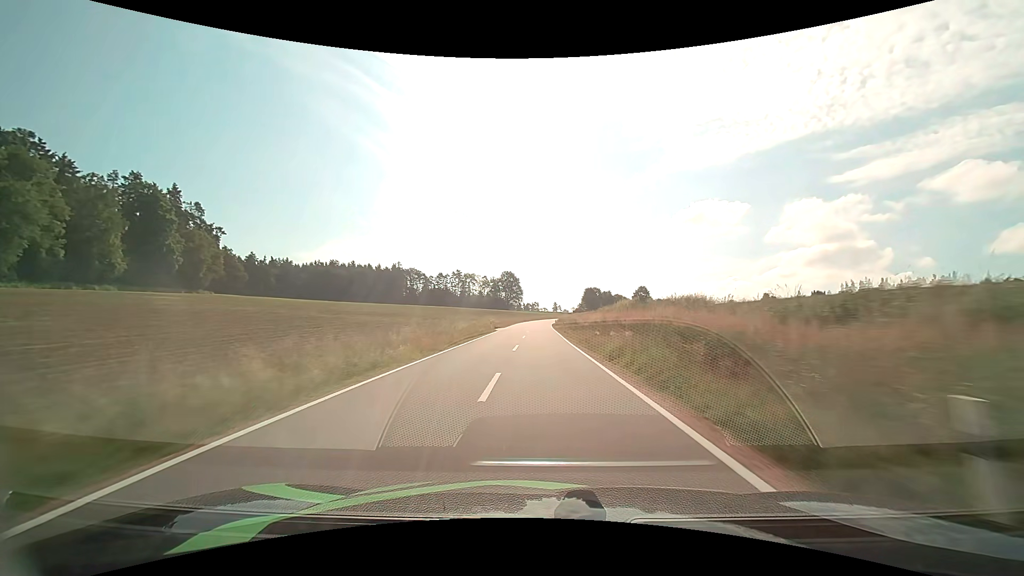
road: tertiary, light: Day
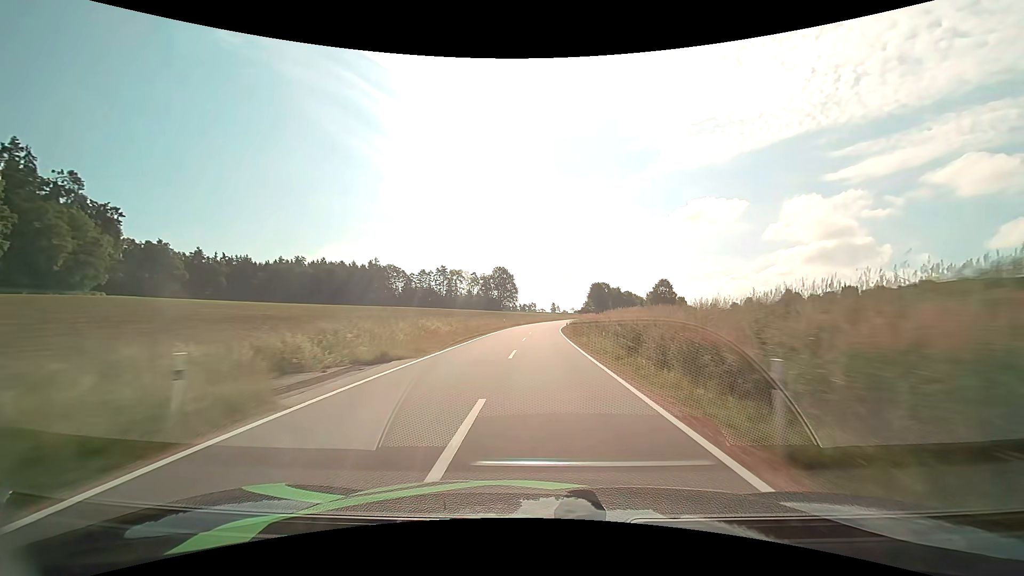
(-0.3, +40.4) m; 0°
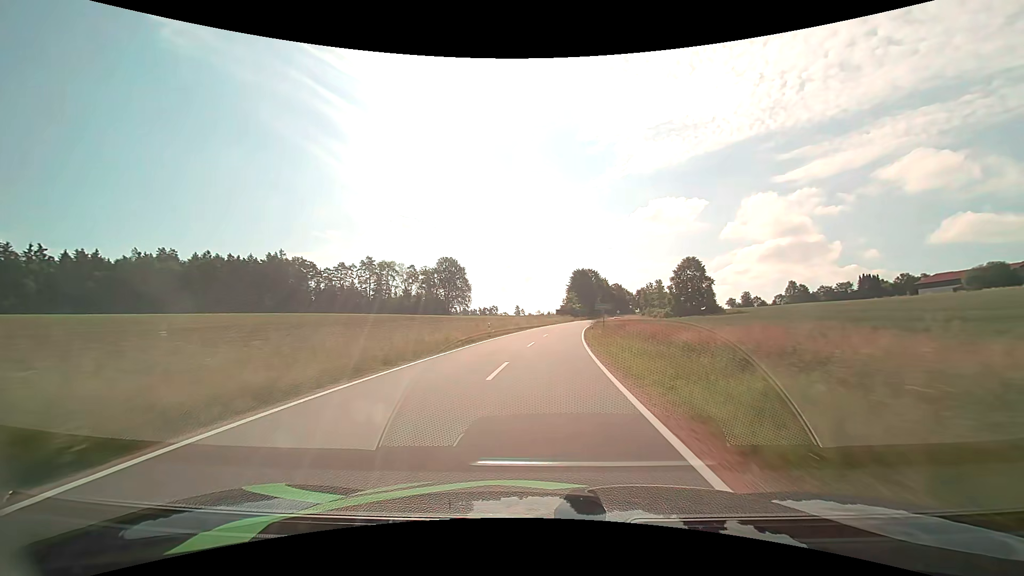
(+1.6, +66.0) m; +4°
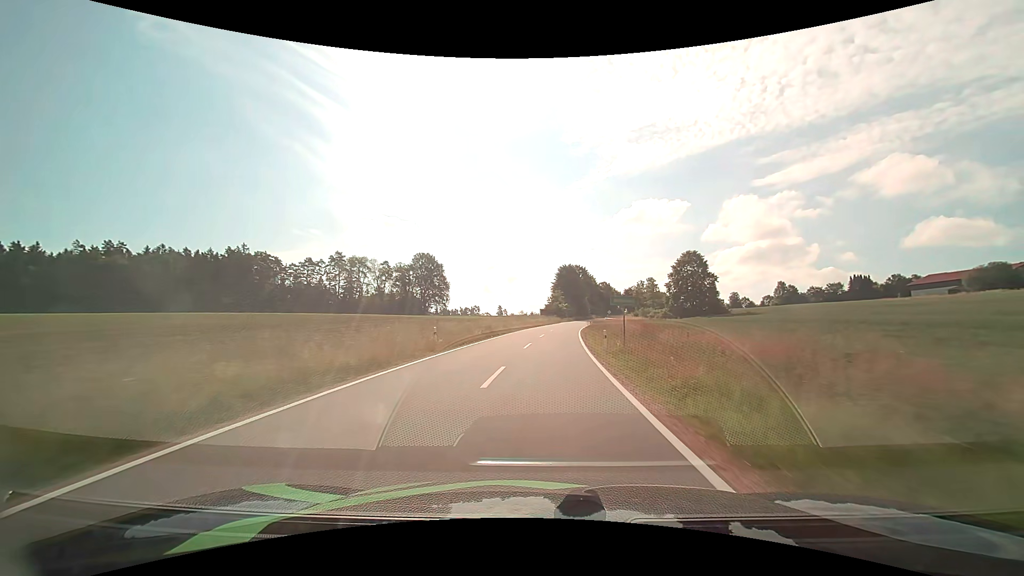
(+0.2, +13.2) m; +2°
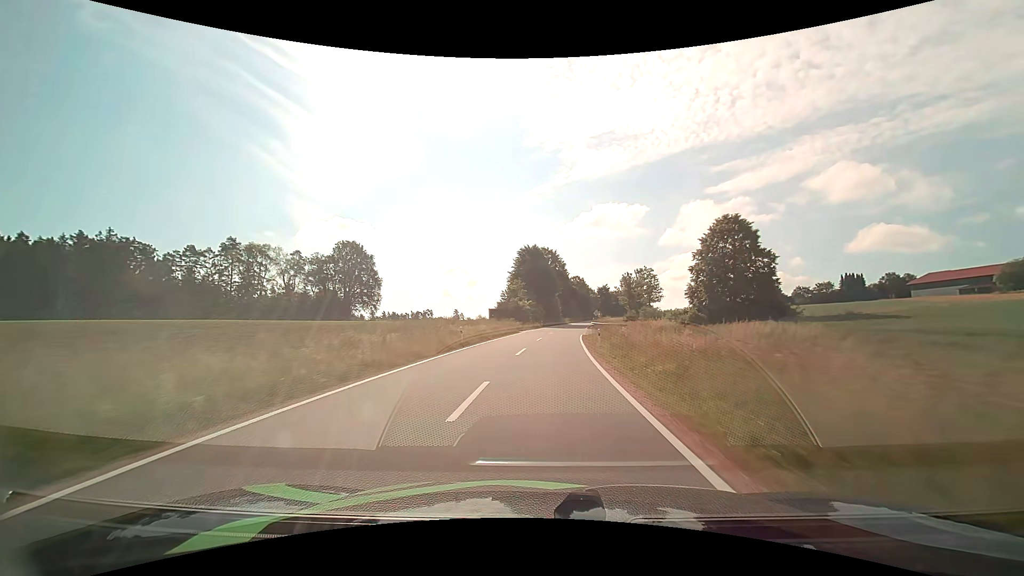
(+1.8, +39.4) m; +5°
(0, +10) (0, +20) (+1, +30) (+2, +40) (+3, +50) (+4, +60) (+5, +70) (+7, +80) (+8, +89) (+10, +99) m
